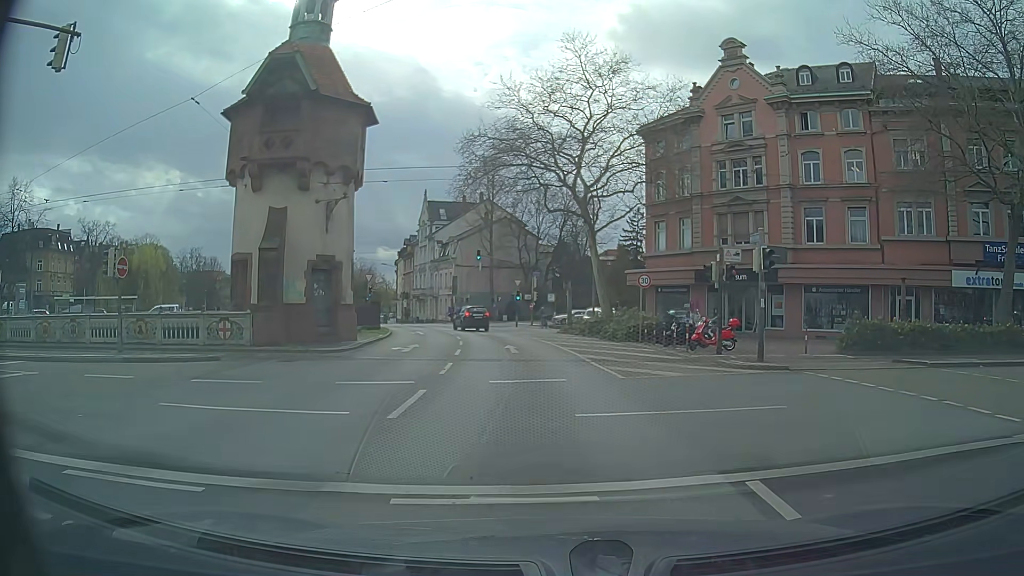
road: primary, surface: asphalt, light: Day
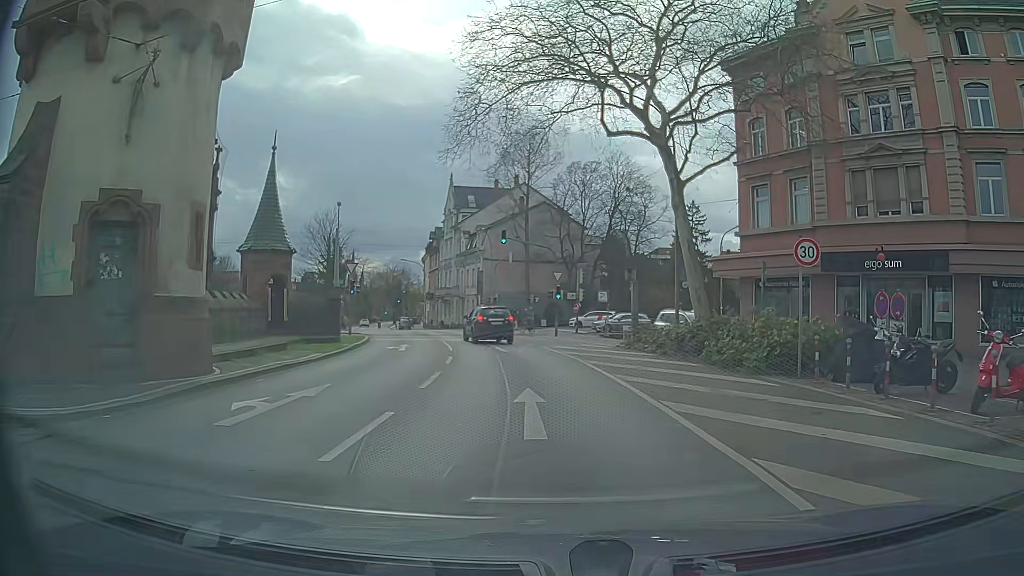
(-0.3, +15.1) m; -3°
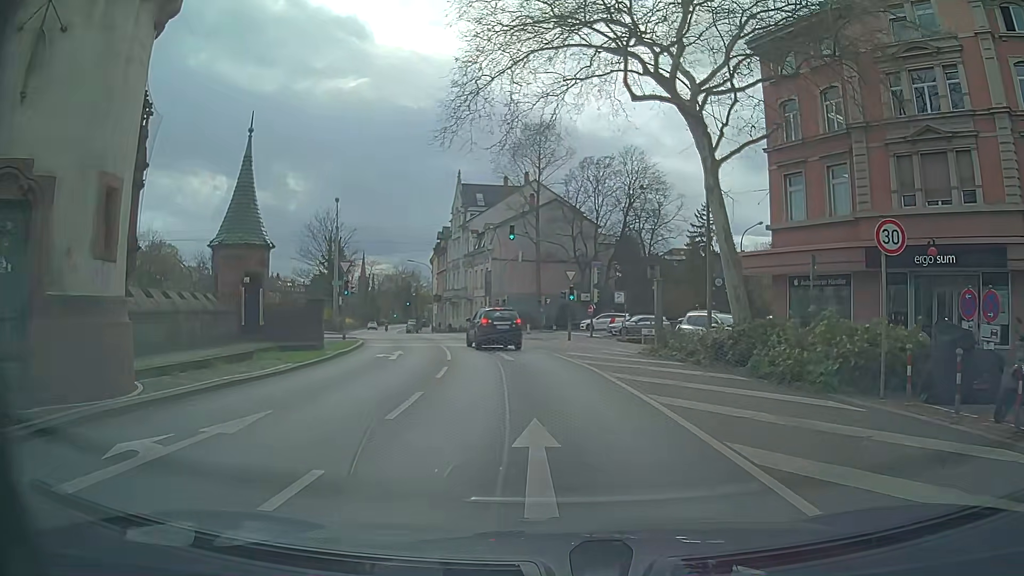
(0.0, +3.3) m; -1°
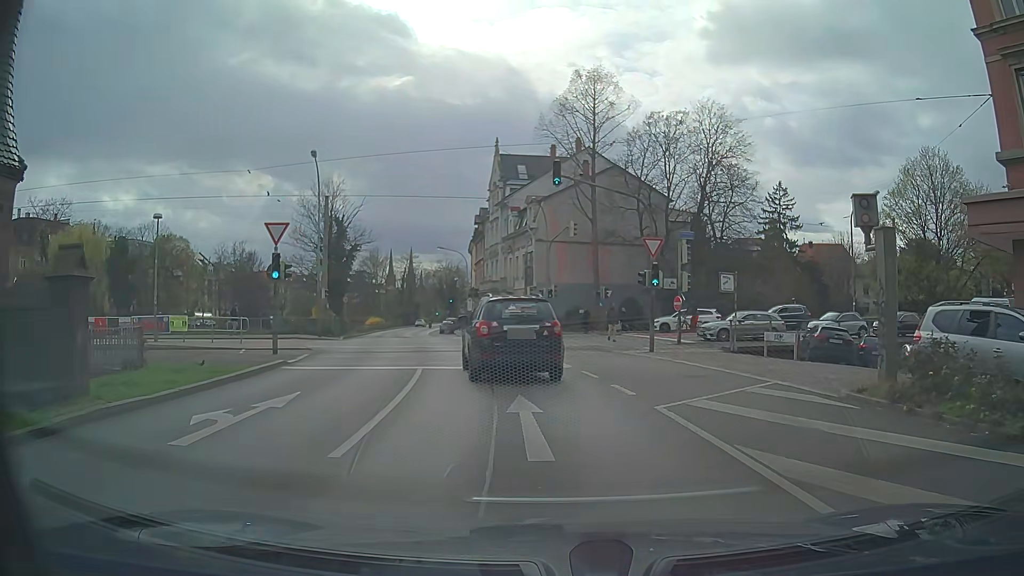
(-0.4, +14.6) m; -2°
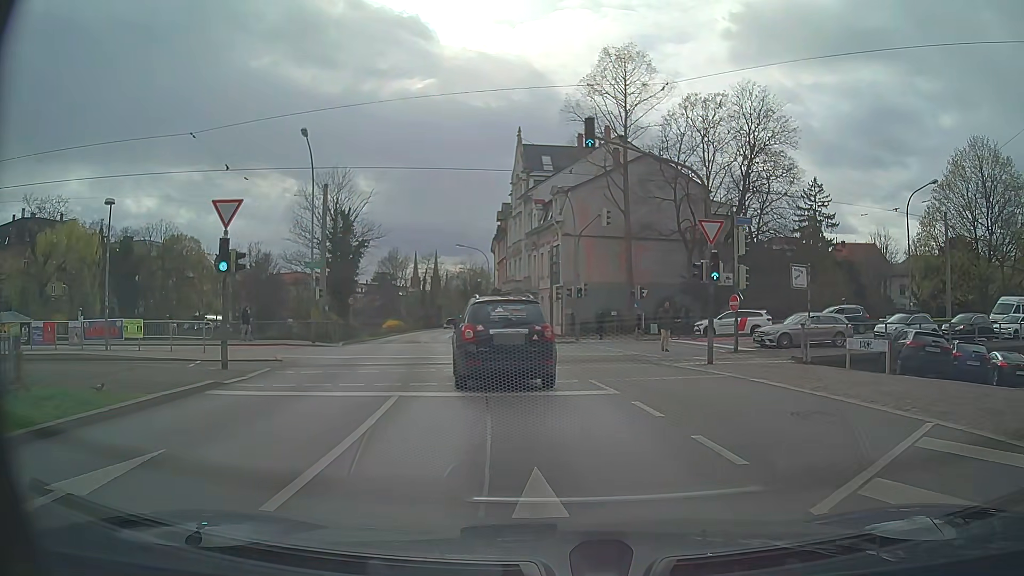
(-0.2, +5.2) m; -3°
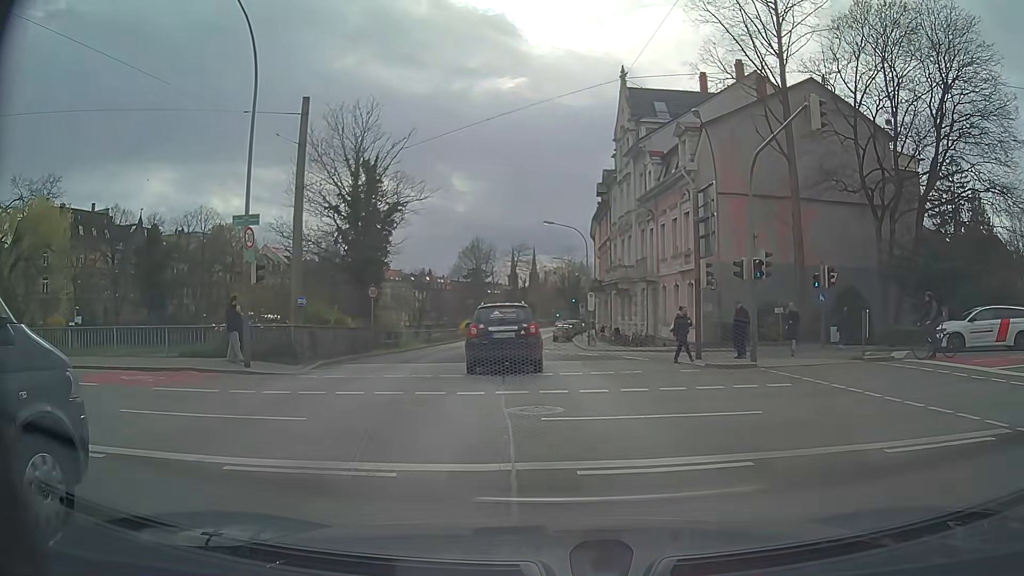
(-1.4, +16.7) m; -9°
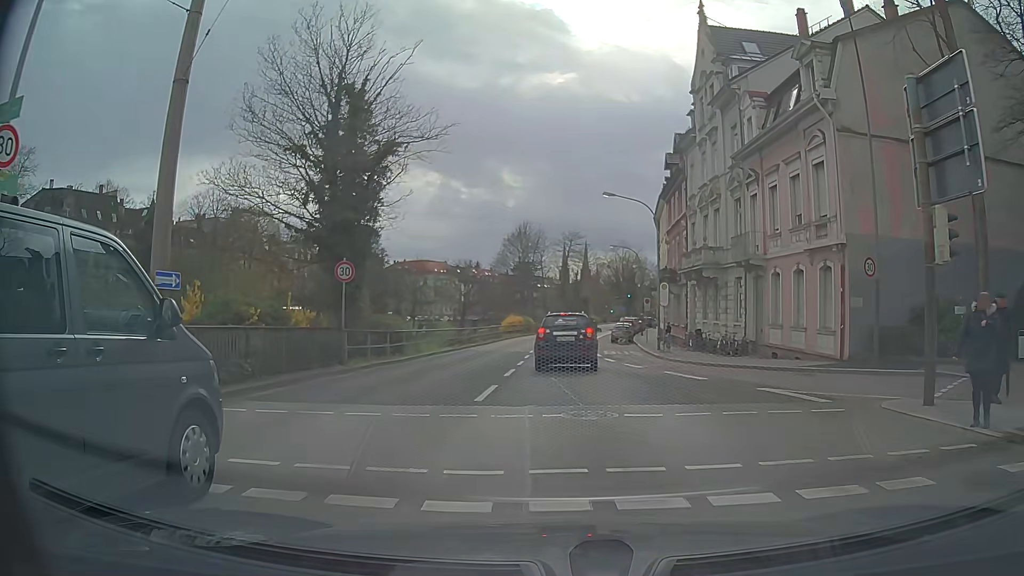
(-0.6, +11.0) m; -4°
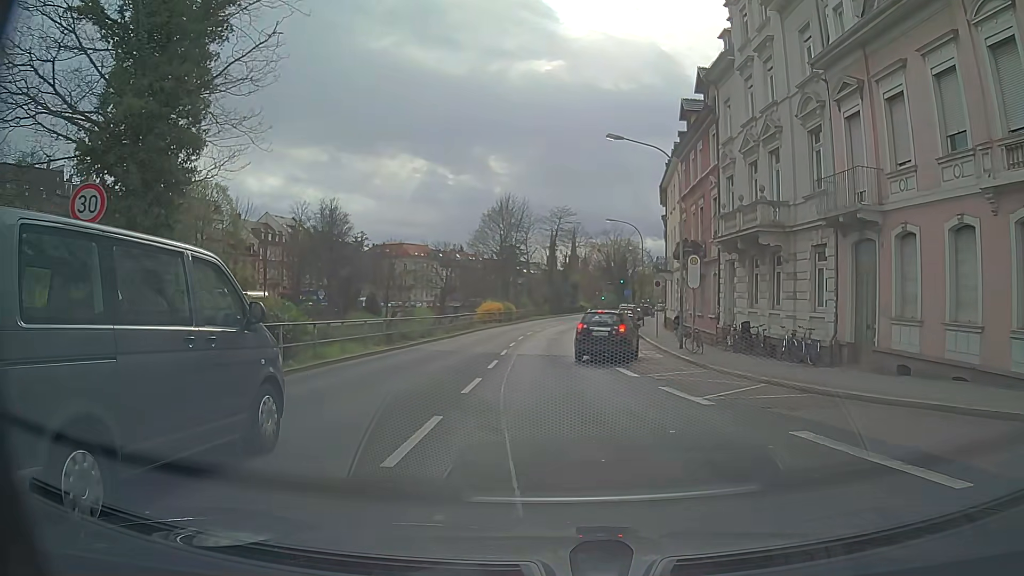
(0.0, +11.4) m; +2°
(0, +10) (-1, +20) (-1, +30) (-1, +40) (0, +50) (0, +60) (+2, +70) (+3, +80) (+4, +90) (+6, +100) m
